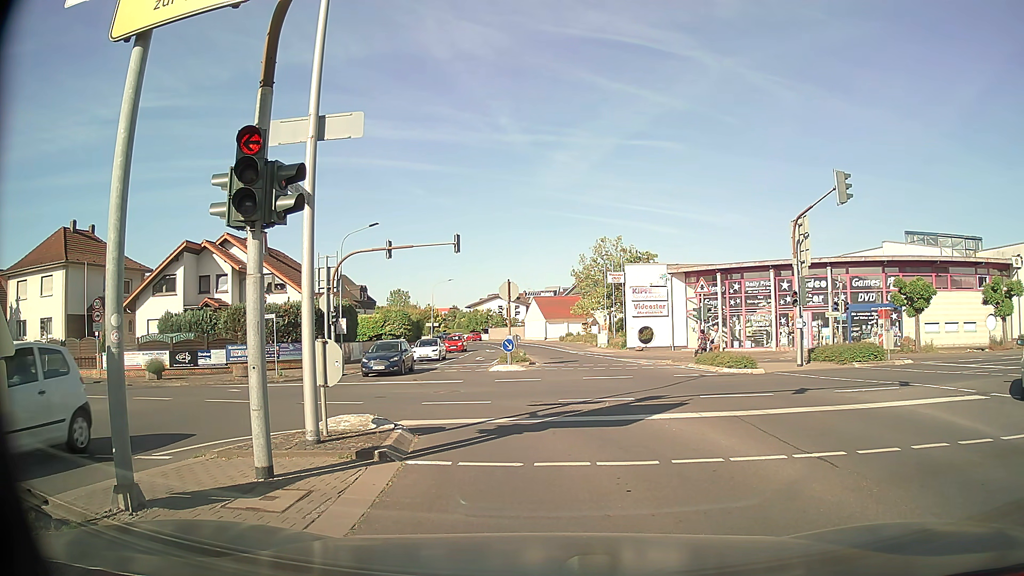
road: secondary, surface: asphalt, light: Day
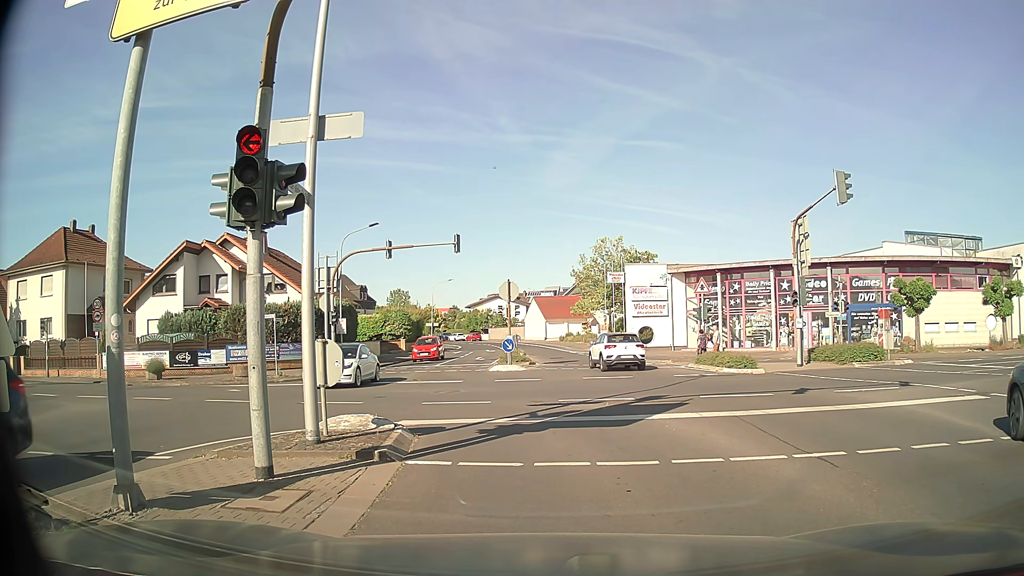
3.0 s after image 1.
(0.0, 0.0) m; 0°
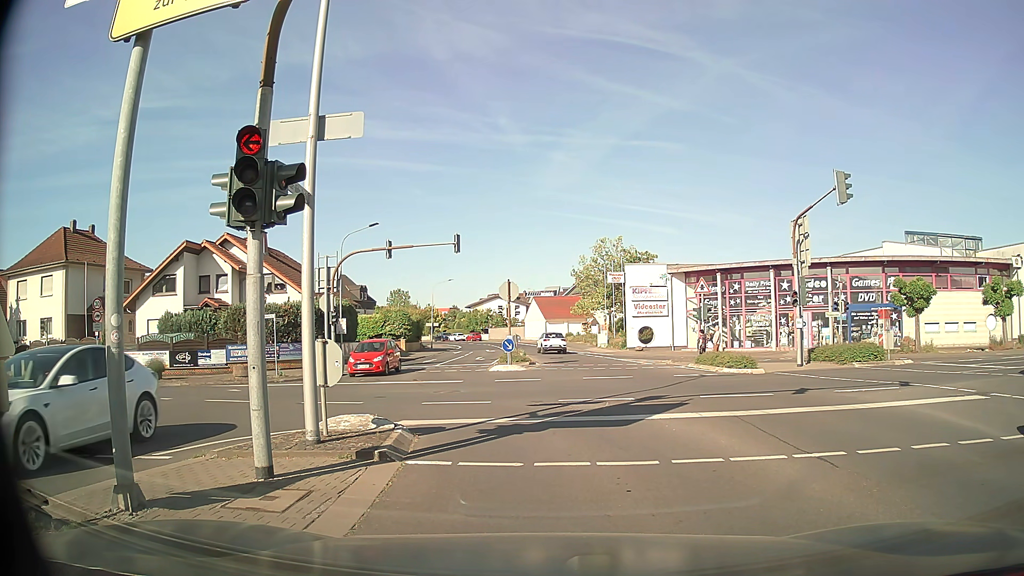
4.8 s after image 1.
(0.0, 0.0) m; 0°
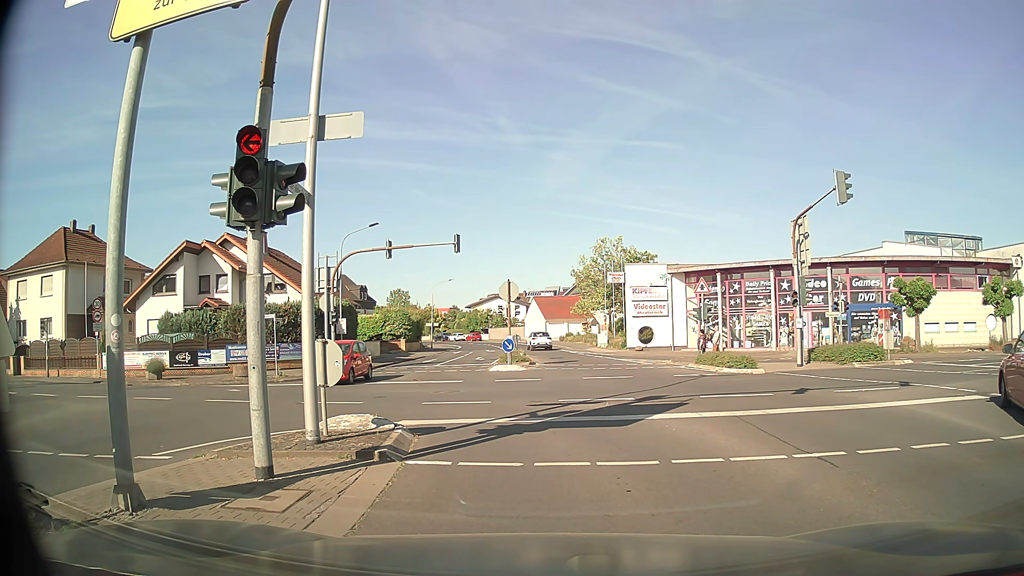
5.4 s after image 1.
(0.0, 0.0) m; 0°
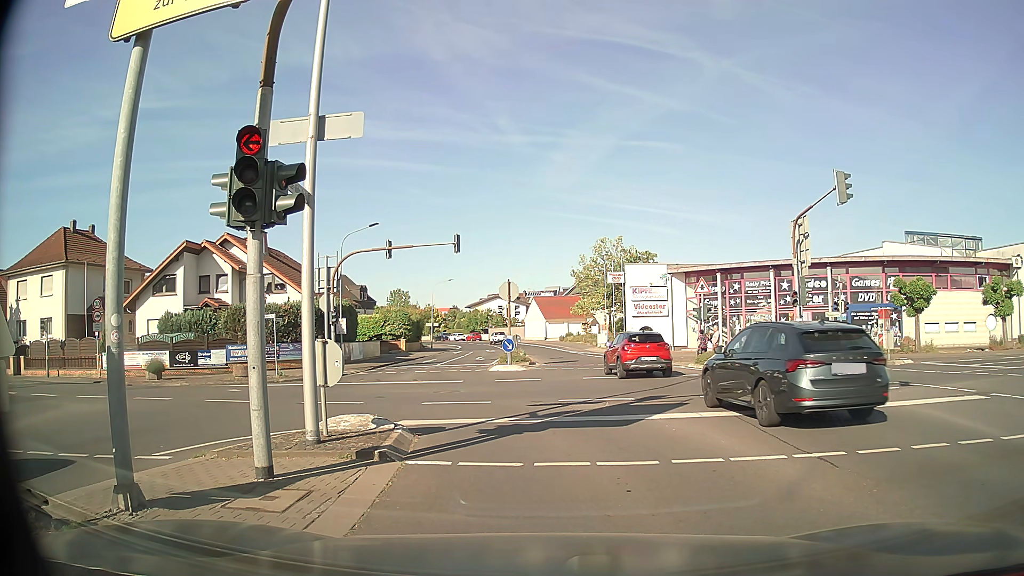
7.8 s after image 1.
(0.0, 0.0) m; 0°
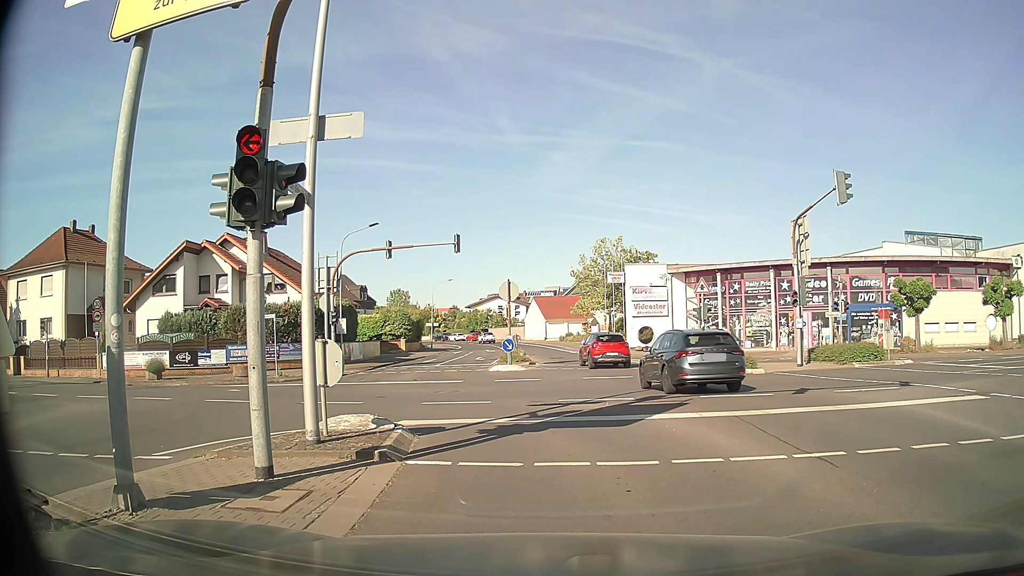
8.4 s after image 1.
(0.0, 0.0) m; 0°
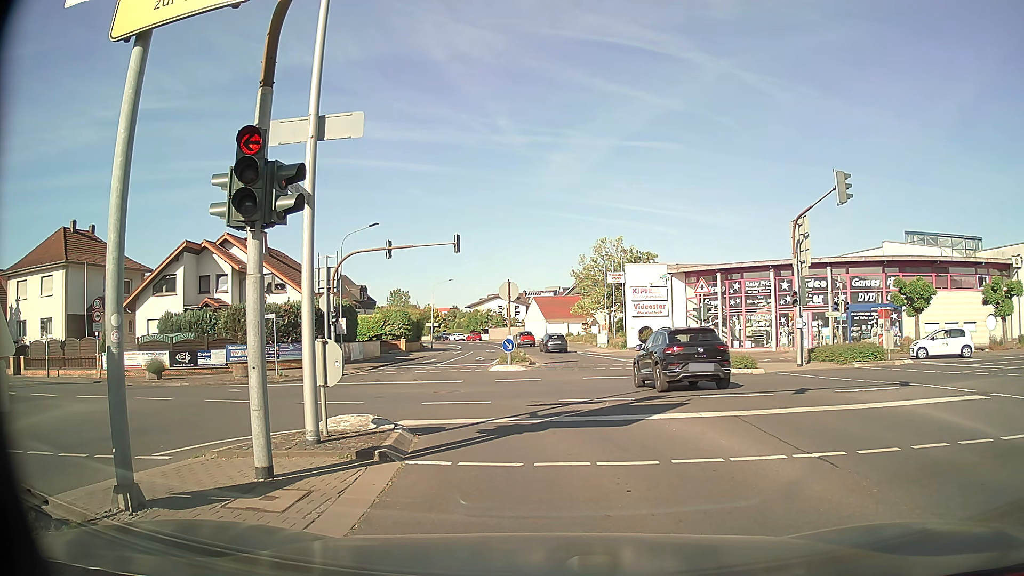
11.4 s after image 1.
(0.0, 0.0) m; 0°
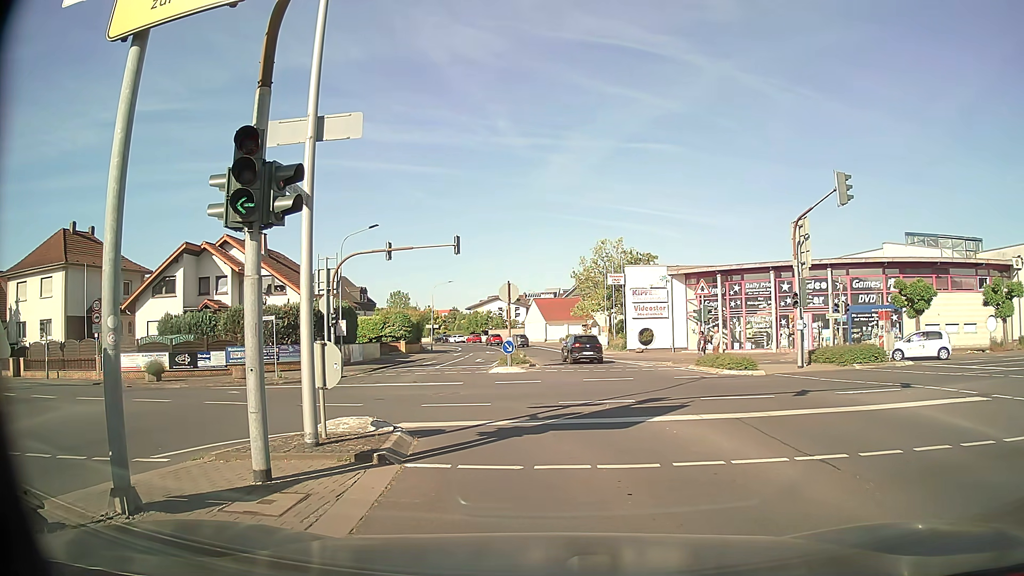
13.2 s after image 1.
(0.0, 0.0) m; 0°
(0, +10) (-4, +19) (-13, +24) (-23, +26) (-33, +27) (-43, +29) (-52, +30) (-62, +32) (-72, +33) (-82, +34) m
